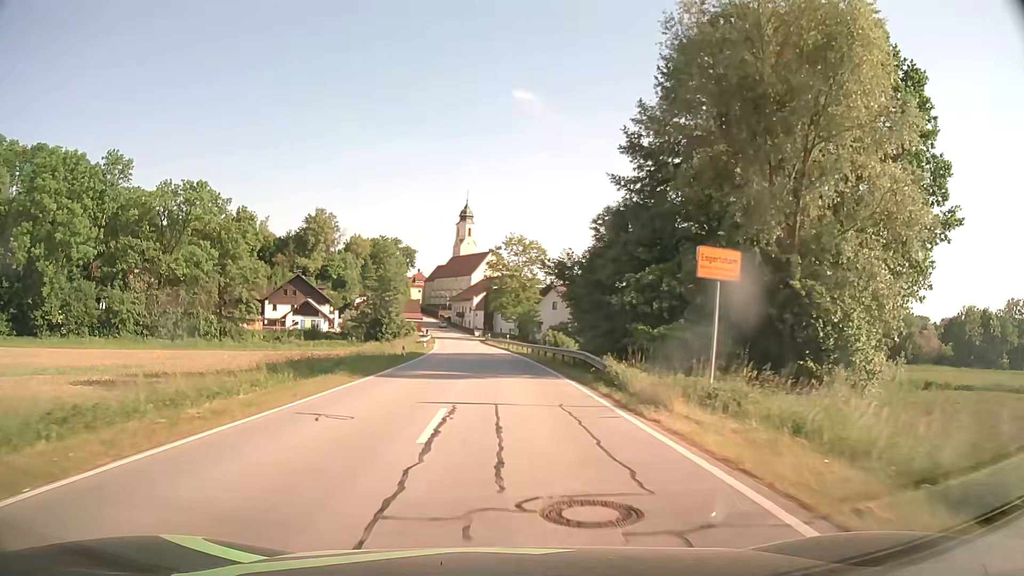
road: secondary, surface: asphalt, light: Day
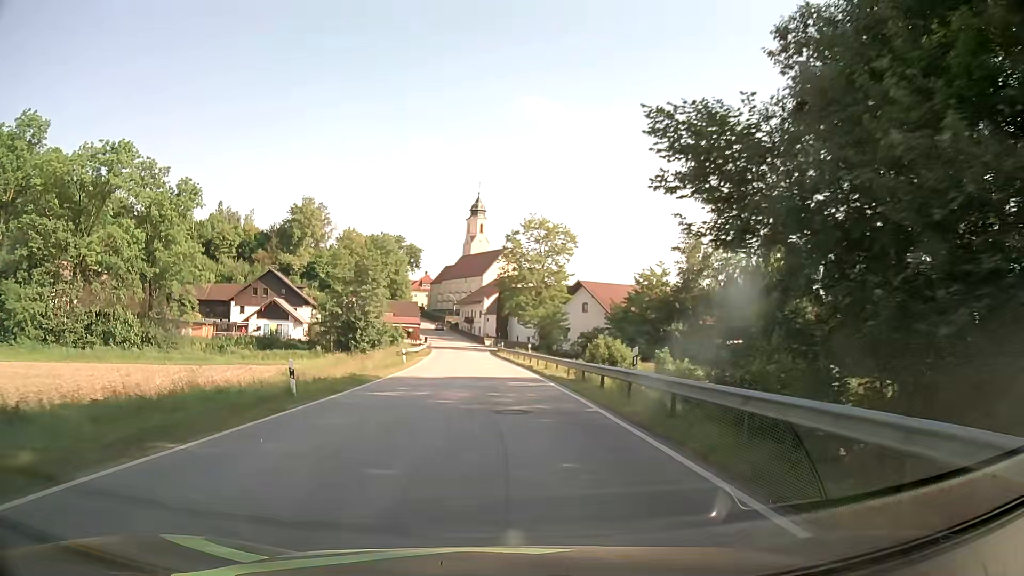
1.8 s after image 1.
(-0.3, +23.3) m; -2°
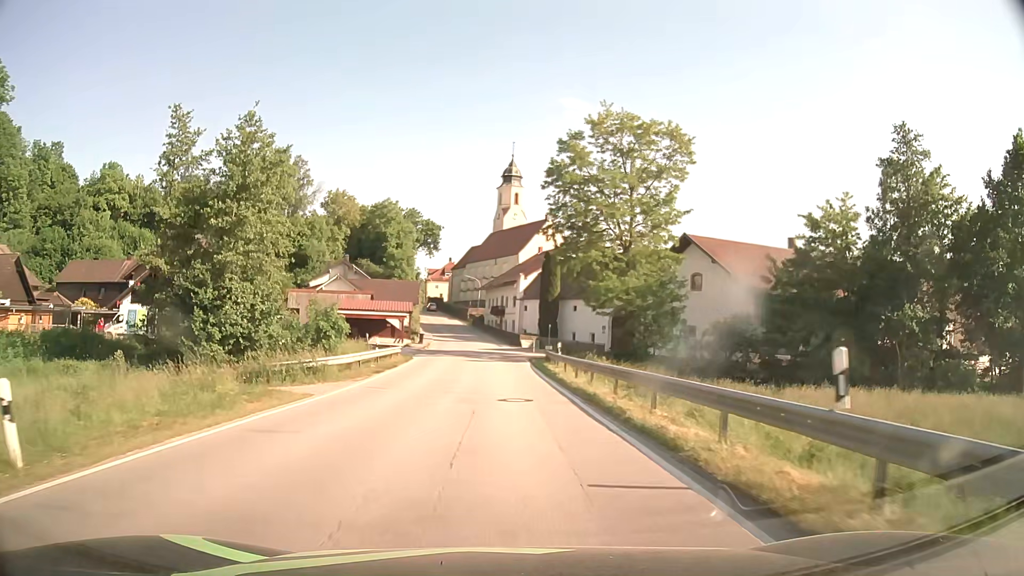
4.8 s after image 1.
(-0.9, +39.9) m; -3°
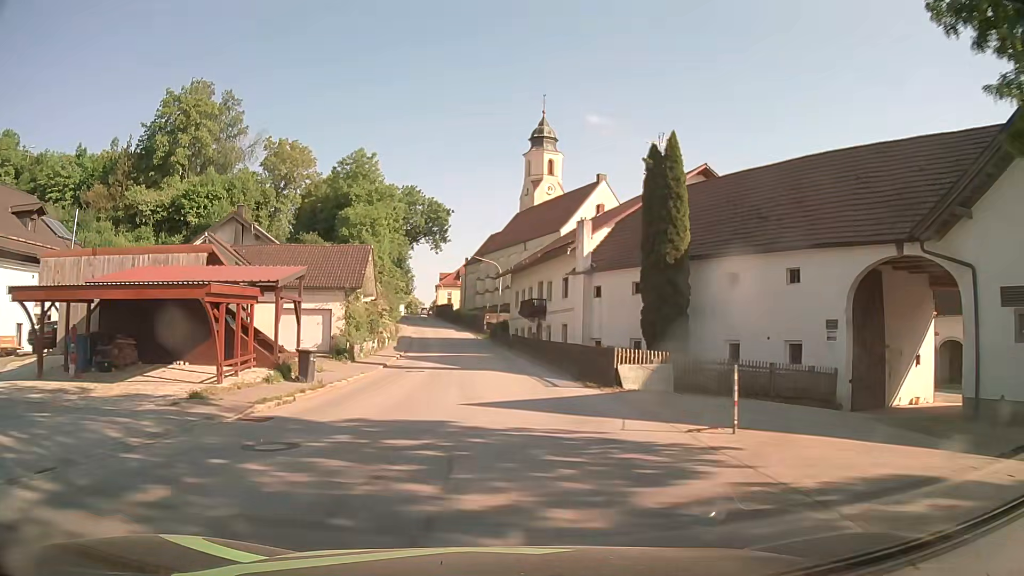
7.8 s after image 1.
(-0.8, +39.7) m; -2°
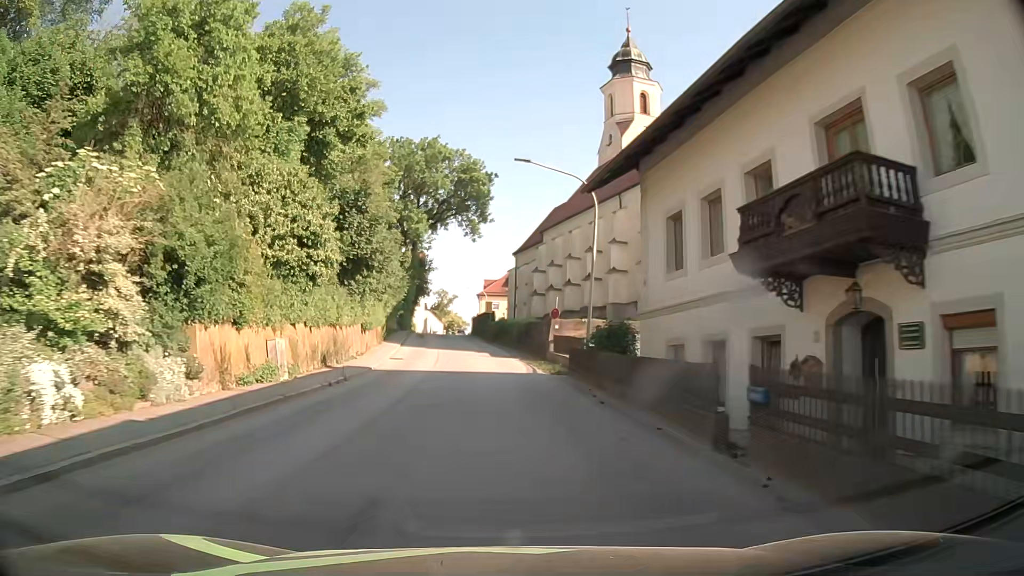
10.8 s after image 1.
(-1.5, +38.7) m; -5°
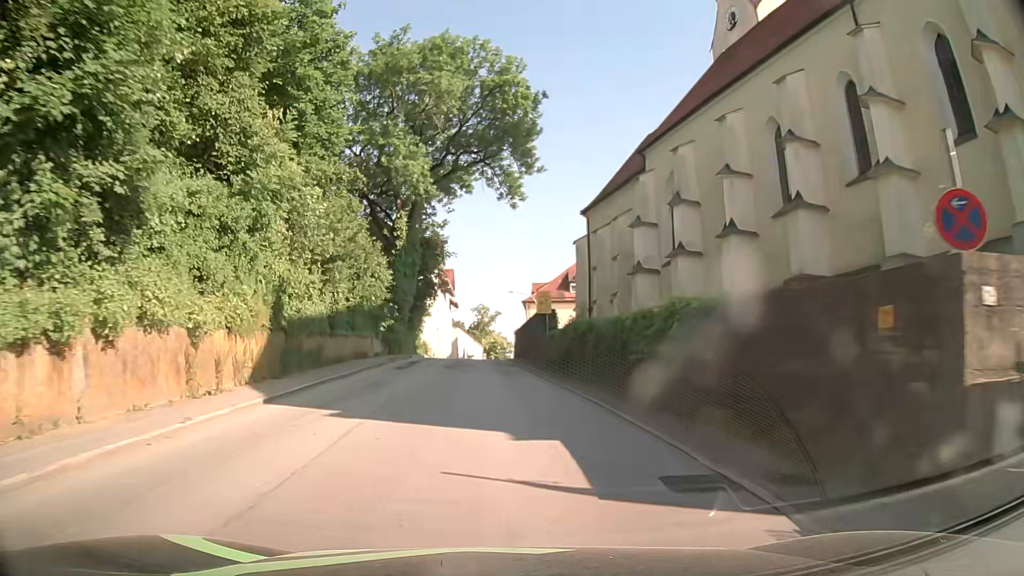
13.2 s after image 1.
(-0.6, +30.5) m; -3°
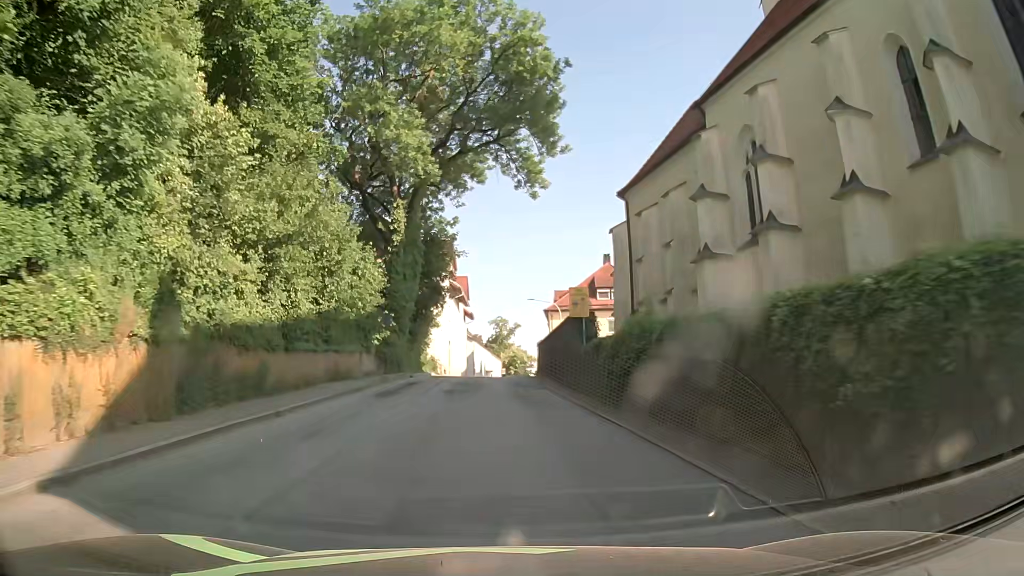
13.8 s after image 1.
(-0.1, +7.6) m; -2°
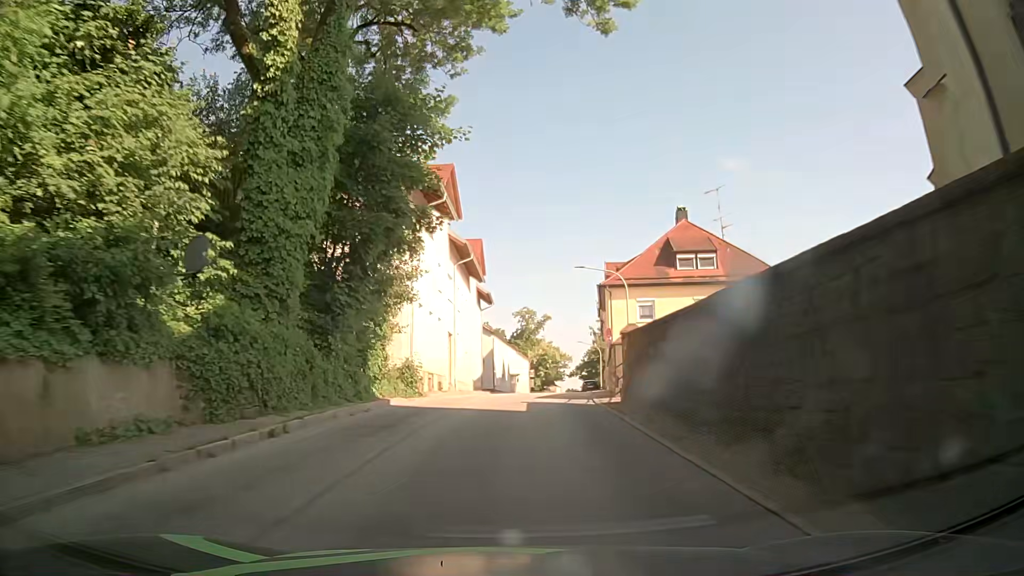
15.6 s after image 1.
(-0.9, +22.9) m; -3°
(0, +10) (+1, +20) (+1, +30) (+2, +40) (+3, +50) (+4, +60) (+5, +70) (+7, +80) (+8, +90) (+10, +99) m
